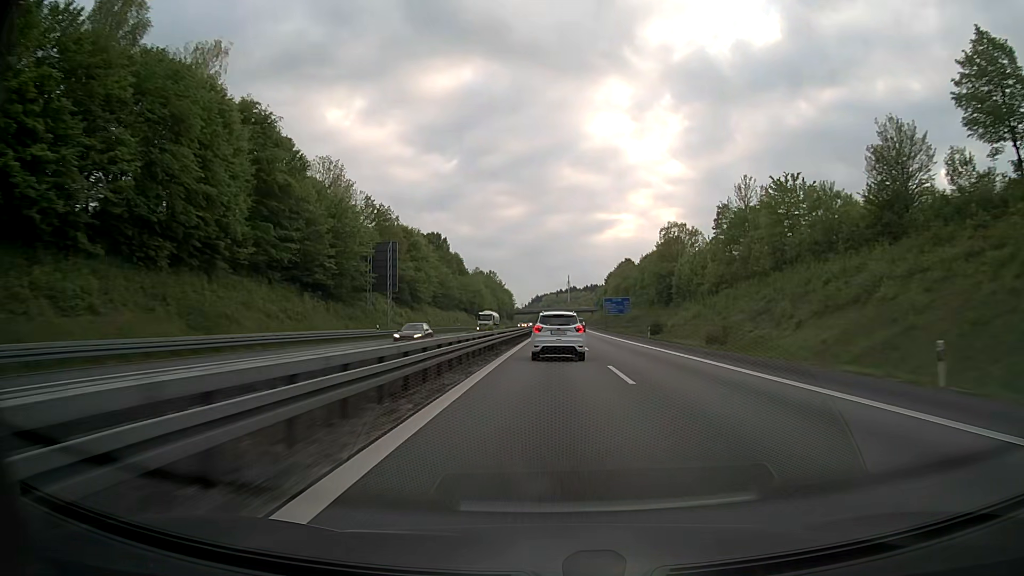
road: motorway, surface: asphalt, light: Day
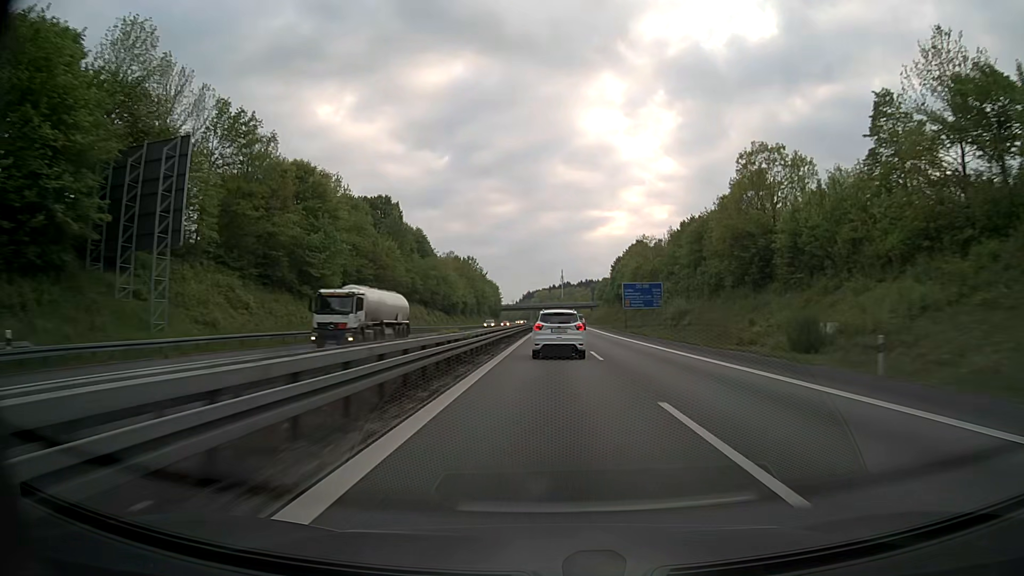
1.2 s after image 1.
(+0.3, +45.9) m; +1°
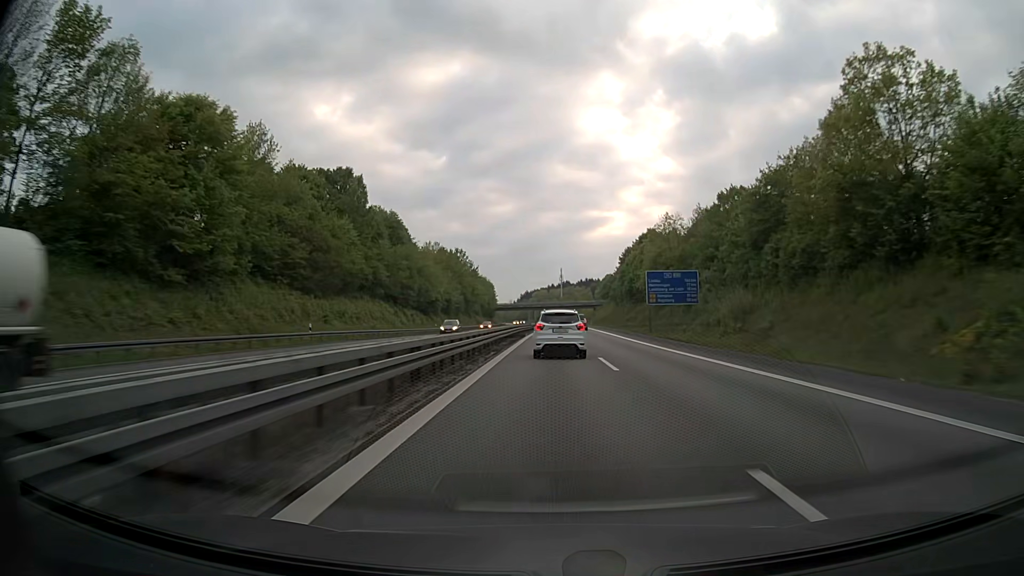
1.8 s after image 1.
(+0.1, +23.0) m; 0°
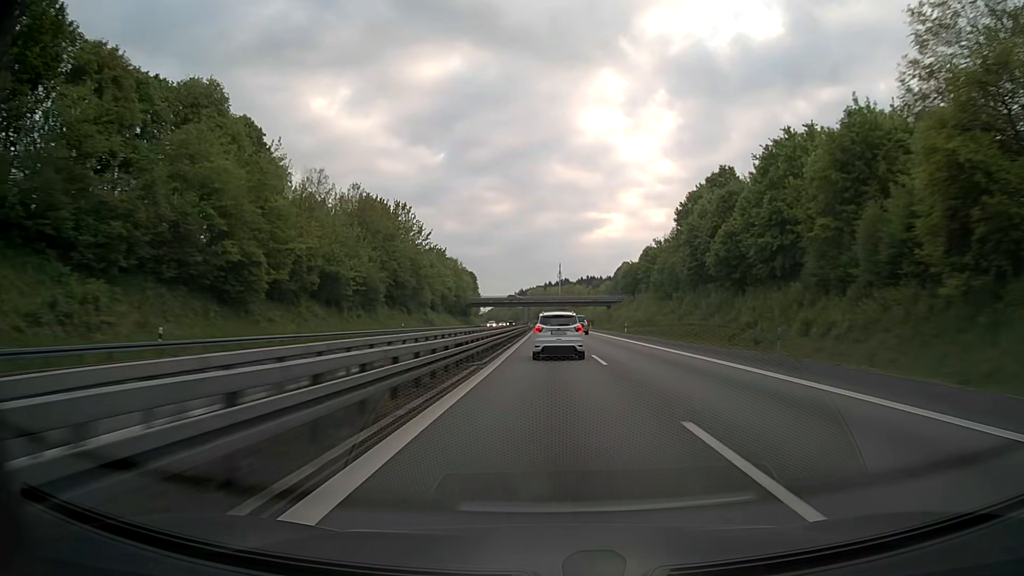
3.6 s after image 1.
(+0.3, +69.2) m; 0°
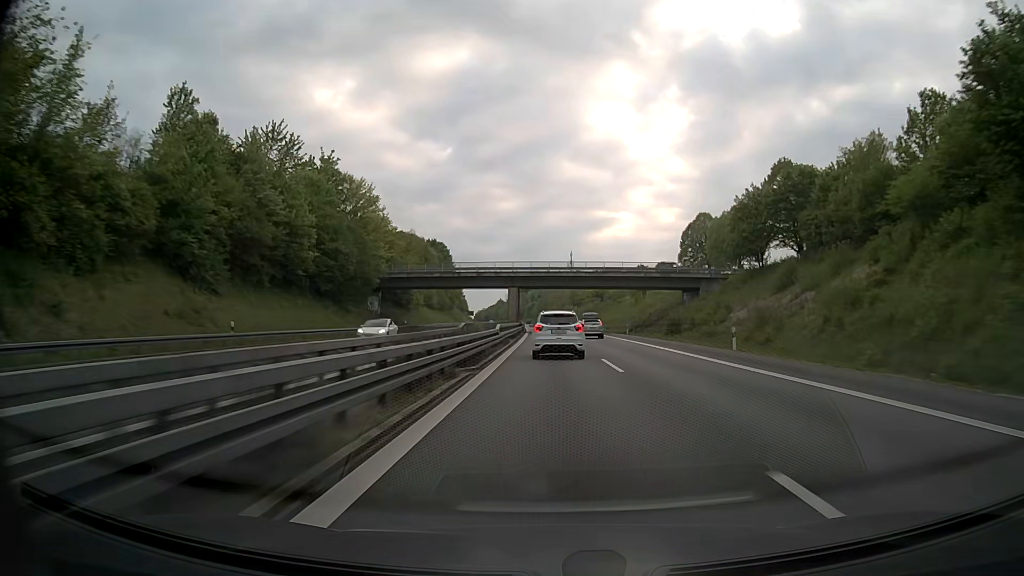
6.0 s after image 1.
(-0.3, +93.4) m; 0°
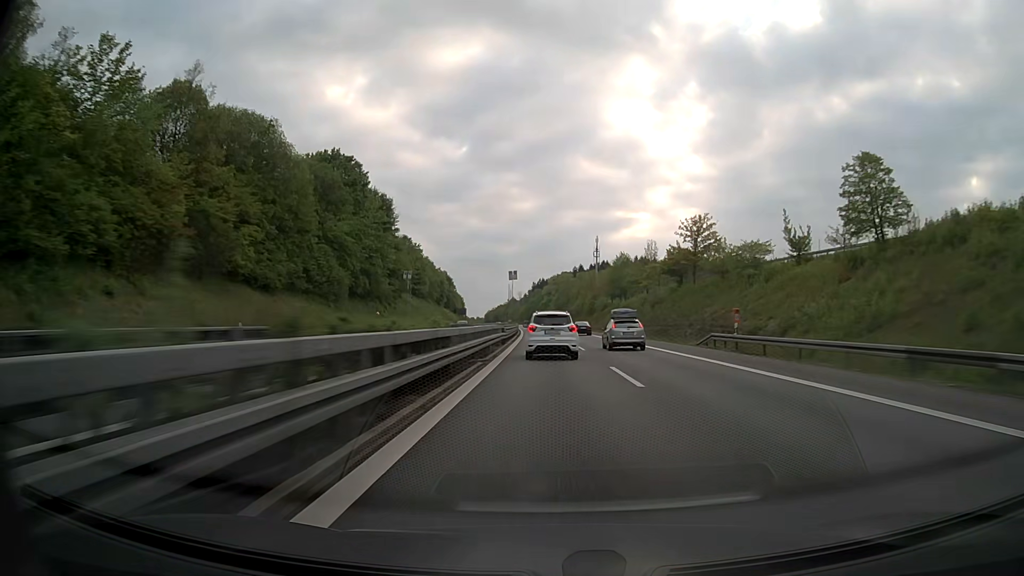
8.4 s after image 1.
(-1.1, +94.1) m; -3°
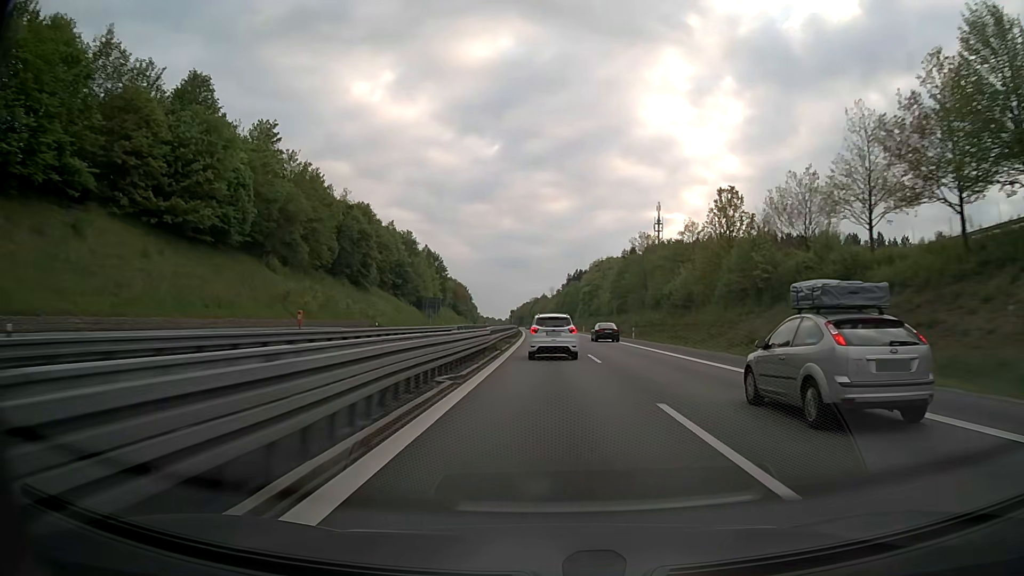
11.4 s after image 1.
(-0.4, +116.8) m; -2°
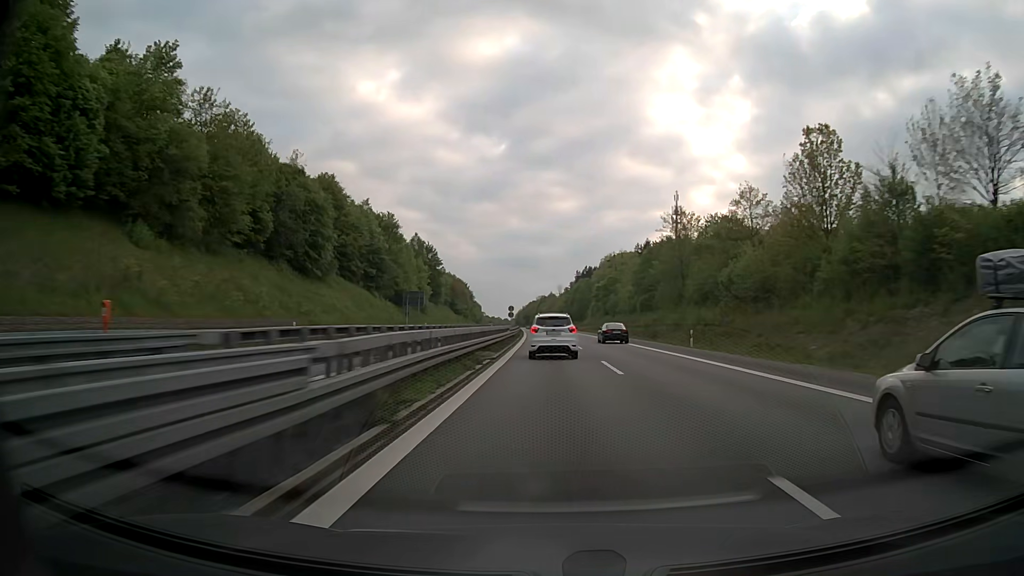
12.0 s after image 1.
(-0.1, +23.6) m; -1°
(0, +10) (0, +20) (0, +30) (0, +40) (0, +50) (-1, +60) (-1, +70) (-1, +80) (-1, +90) (-2, +100) m
